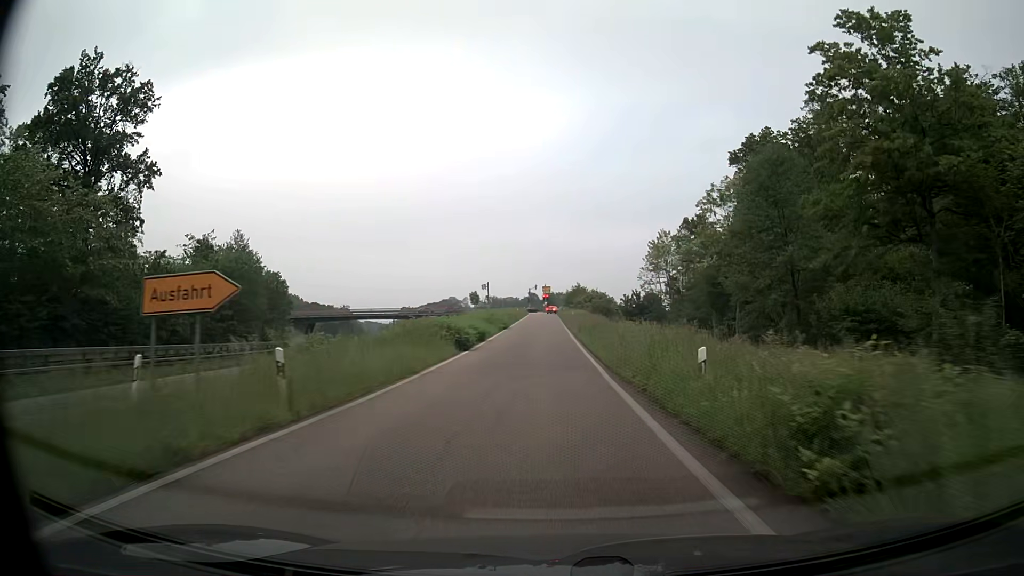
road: trunk_link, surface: asphalt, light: Day
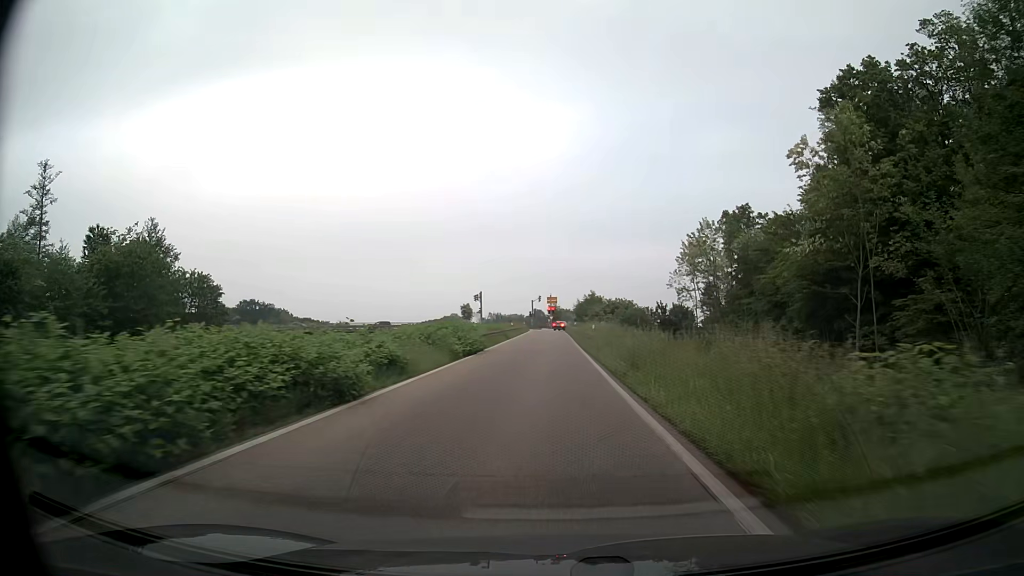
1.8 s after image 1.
(-0.2, +25.2) m; -1°
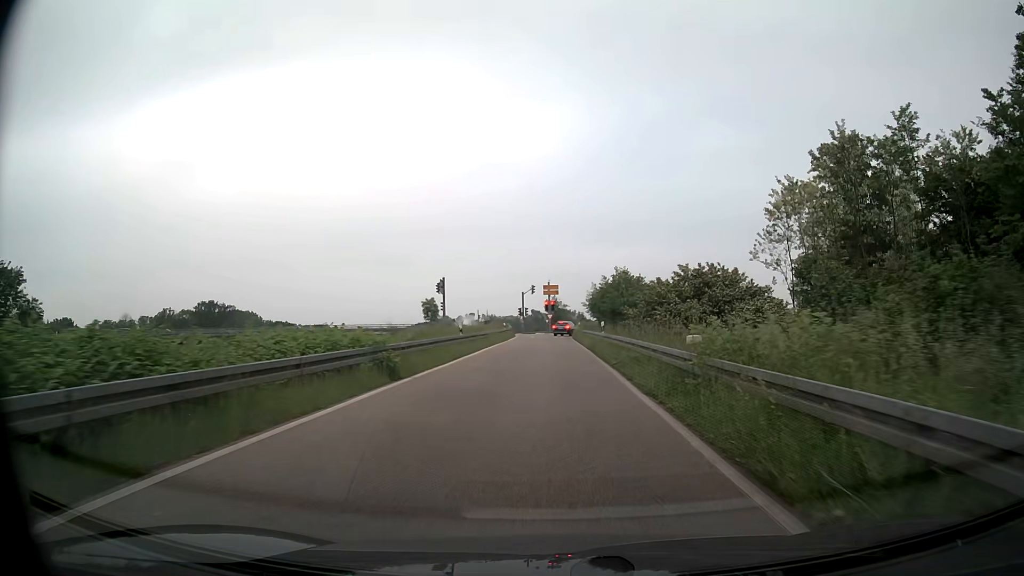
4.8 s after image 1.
(0.0, +38.4) m; 0°
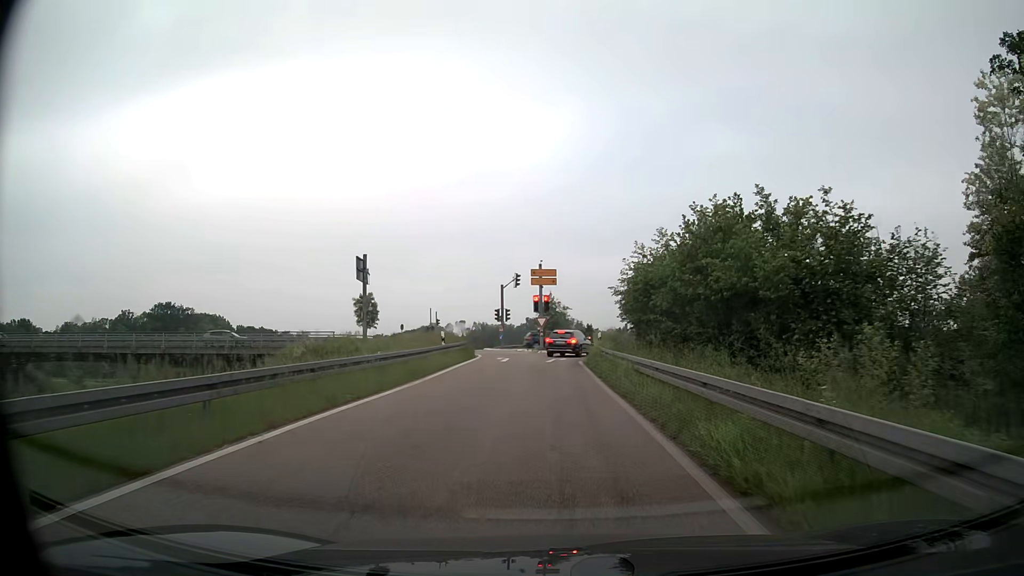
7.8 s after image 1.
(+0.2, +30.6) m; +1°
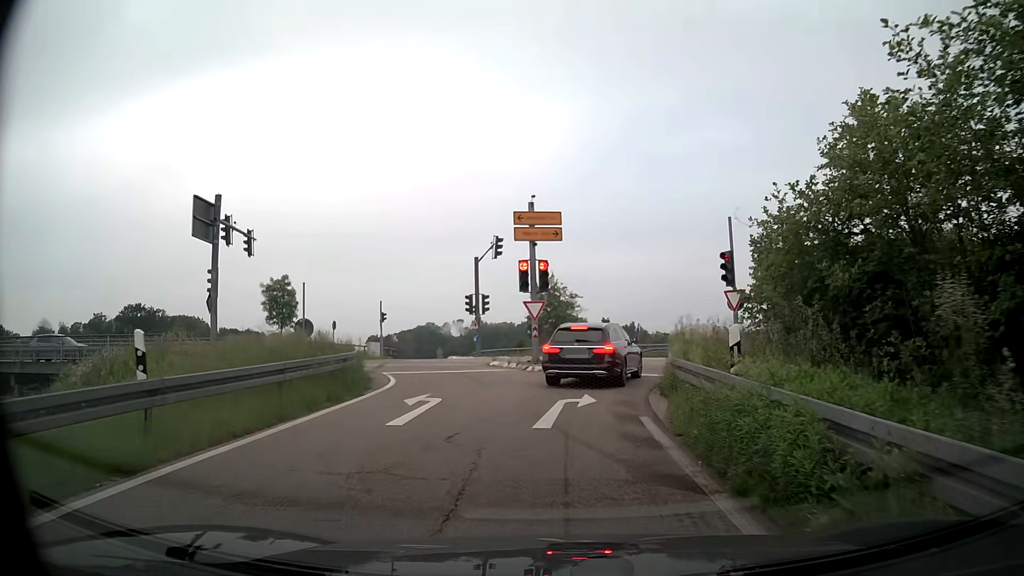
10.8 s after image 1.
(-0.2, +20.9) m; 0°
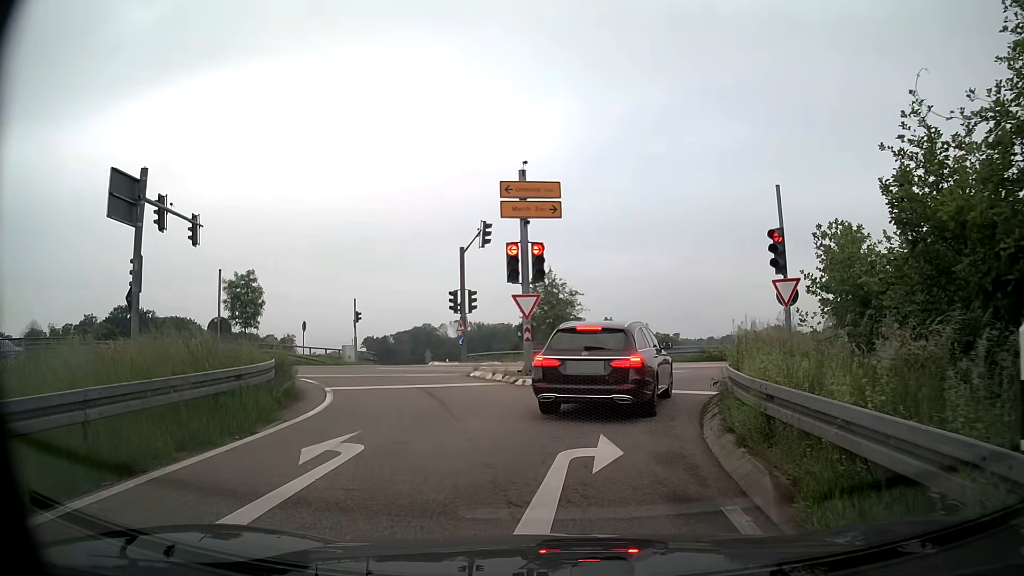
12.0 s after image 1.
(0.0, +5.0) m; -1°
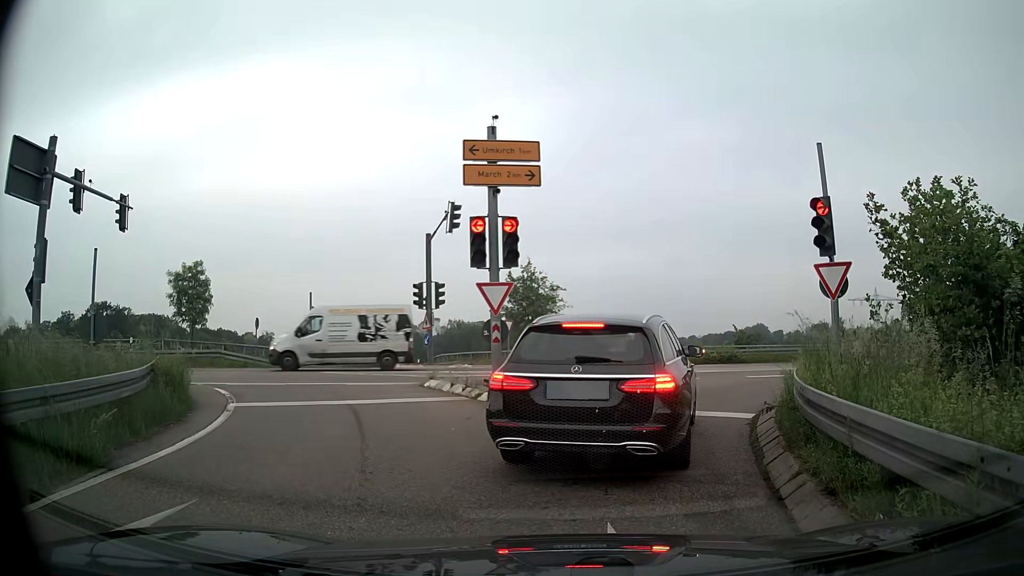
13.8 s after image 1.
(+0.1, +3.8) m; +3°
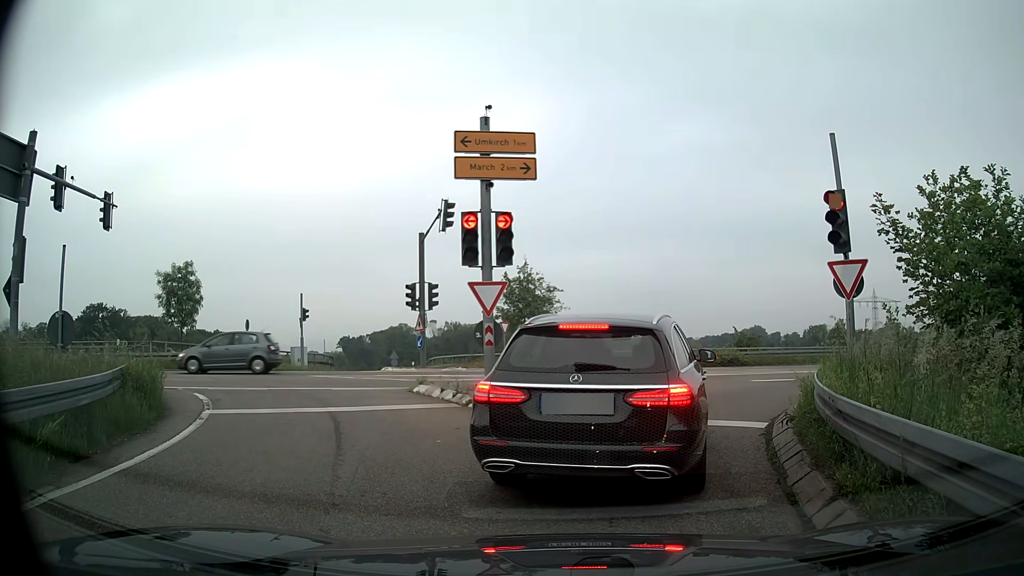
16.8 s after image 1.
(0.0, +0.9) m; 0°
(+1, +10) (+6, +19) (+14, +24) (+23, +28) (+33, +31) (+42, +34) (+52, +37) (+62, +40) (+71, +42) (+81, +45) m
